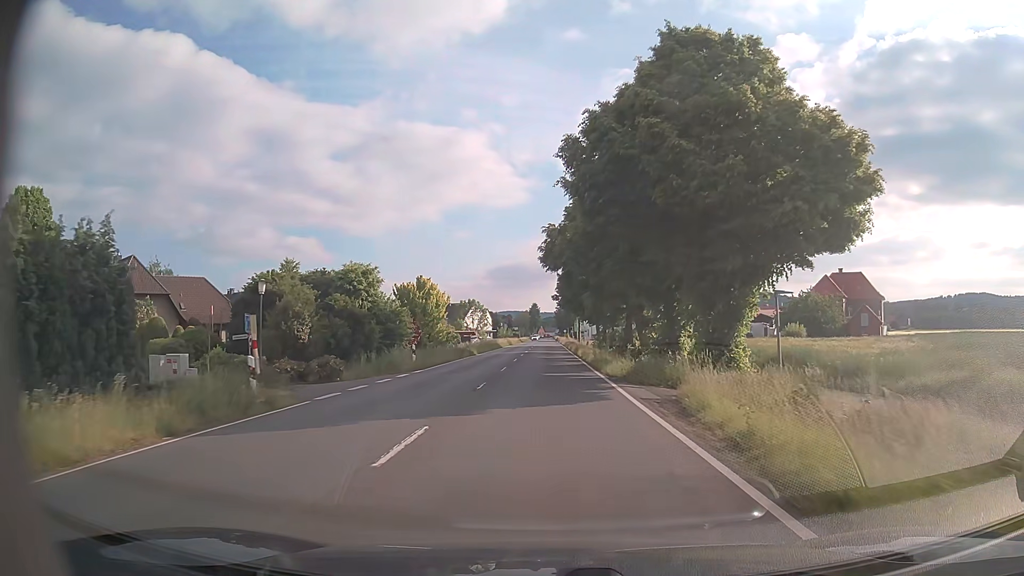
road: primary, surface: asphalt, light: Day
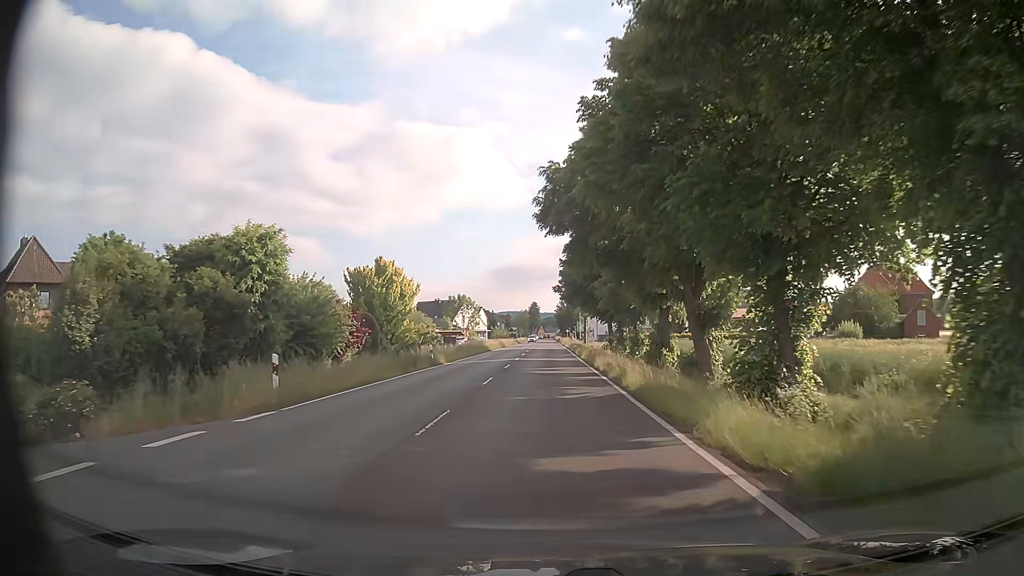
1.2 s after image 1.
(0.0, +16.1) m; 0°
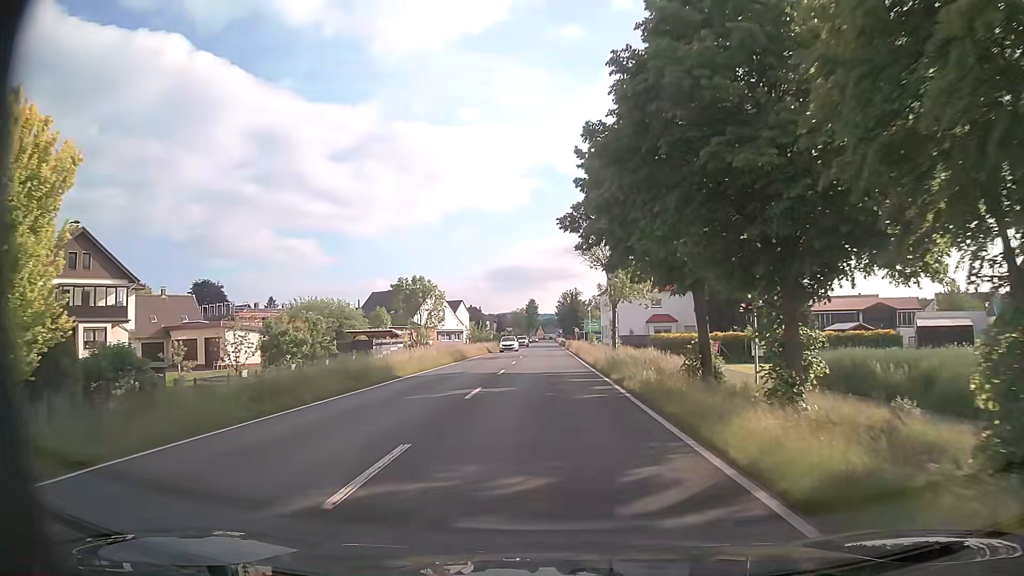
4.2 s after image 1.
(+0.1, +40.3) m; +1°
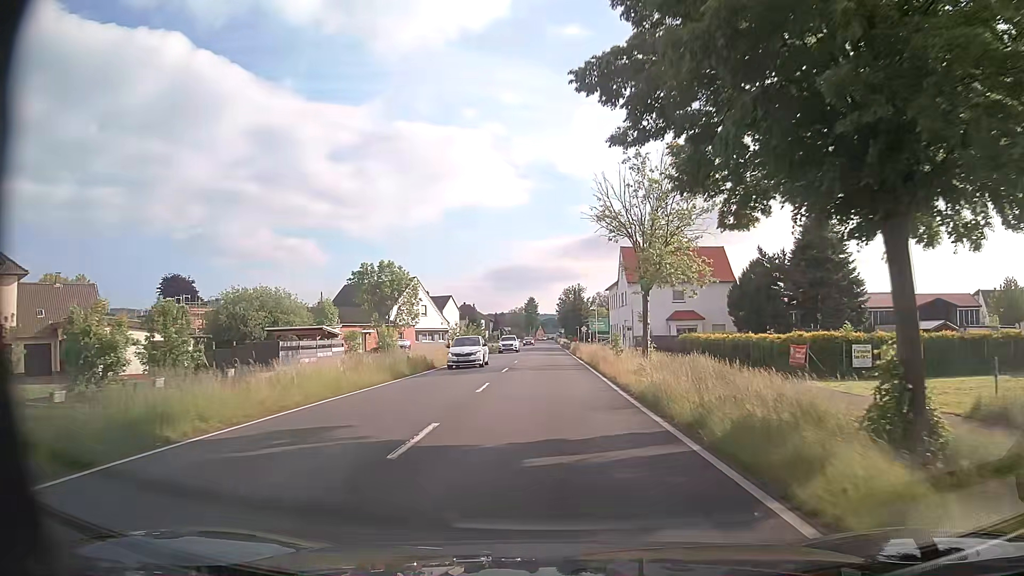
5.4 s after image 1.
(-0.1, +16.1) m; 0°
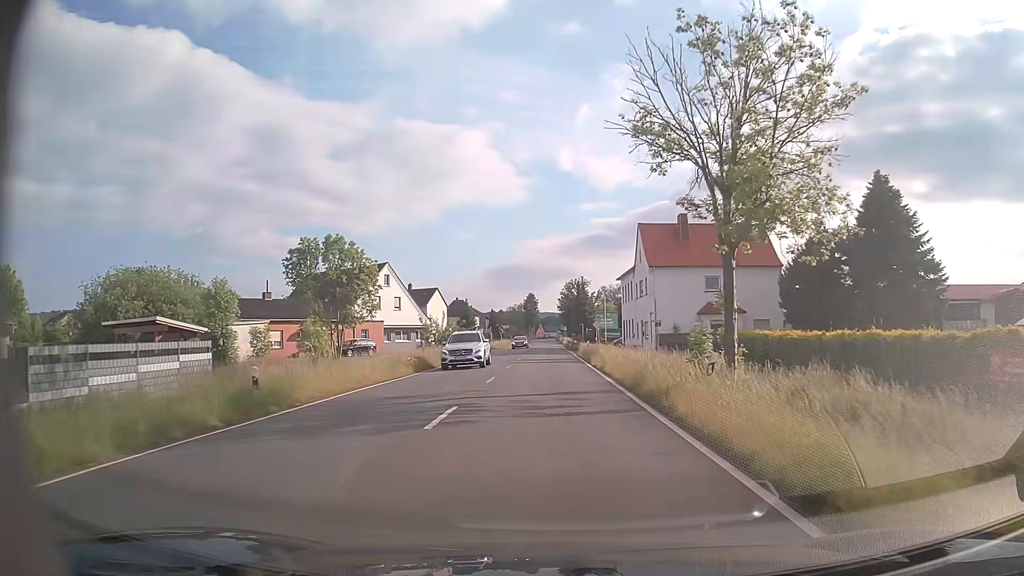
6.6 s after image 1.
(0.0, +16.1) m; 0°
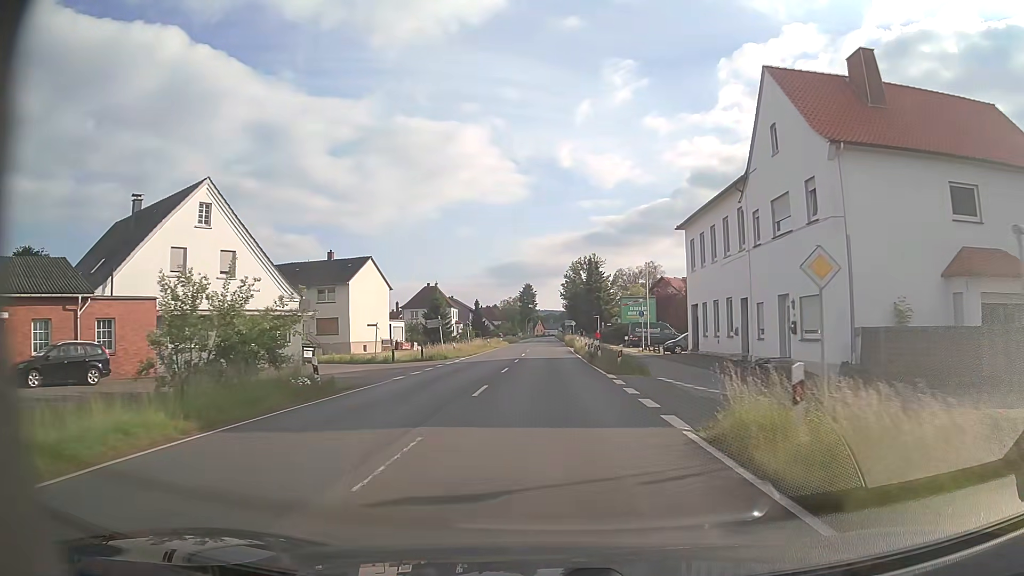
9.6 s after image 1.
(0.0, +40.4) m; 0°
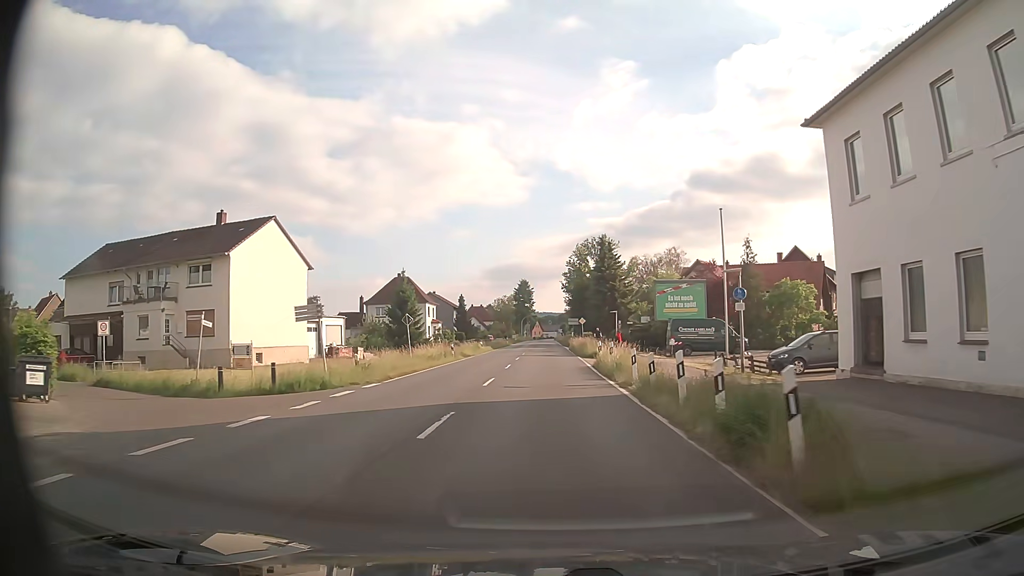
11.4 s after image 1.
(0.0, +24.4) m; 0°
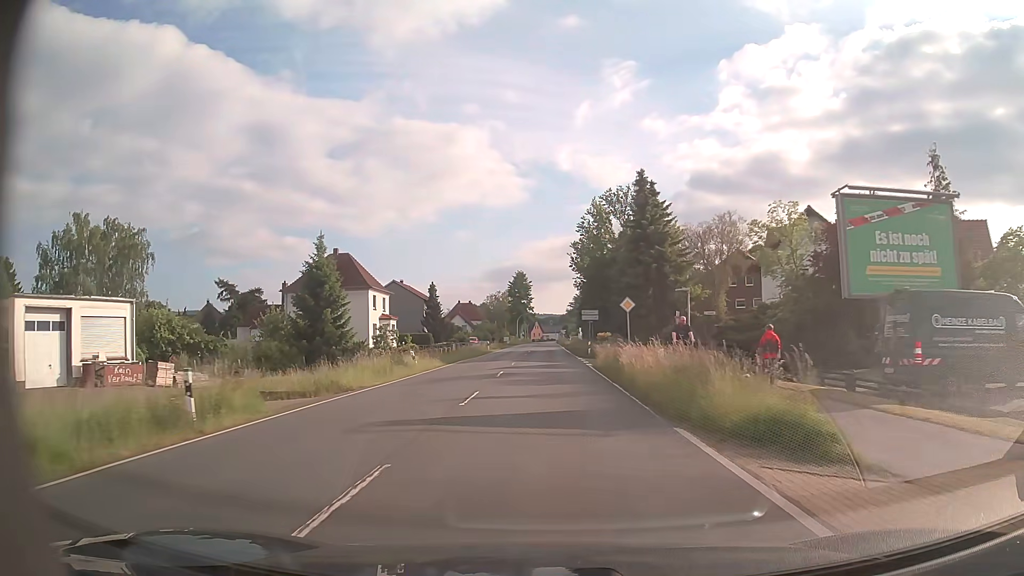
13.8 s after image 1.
(+0.1, +32.4) m; 0°
(0, +10) (0, +20) (0, +30) (0, +40) (0, +50) (0, +60) (0, +70) (0, +80) (0, +90) (0, +100) m
